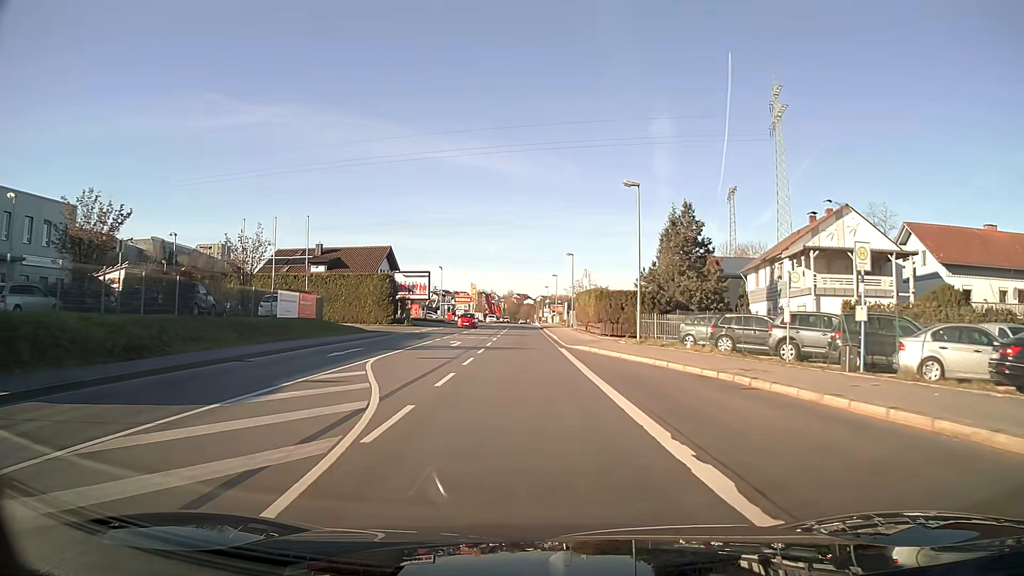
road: primary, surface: asphalt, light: Day
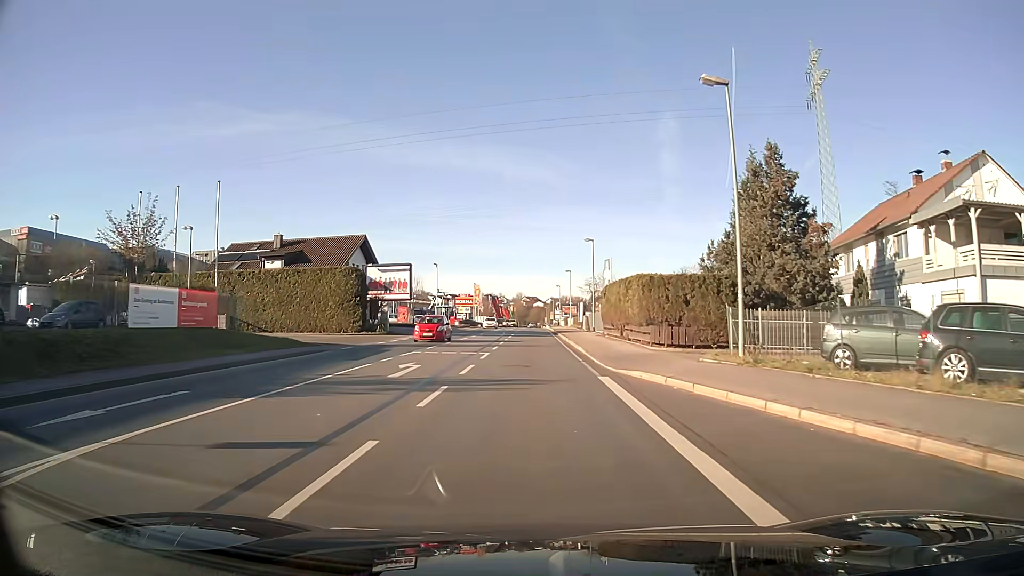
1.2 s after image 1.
(-0.1, +15.0) m; -1°
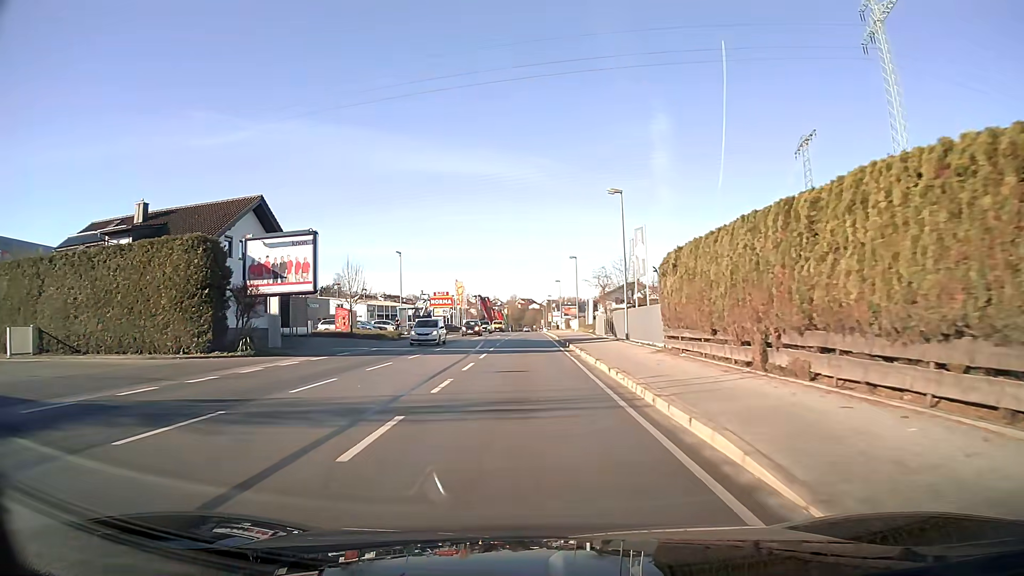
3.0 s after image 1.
(0.0, +22.6) m; 0°
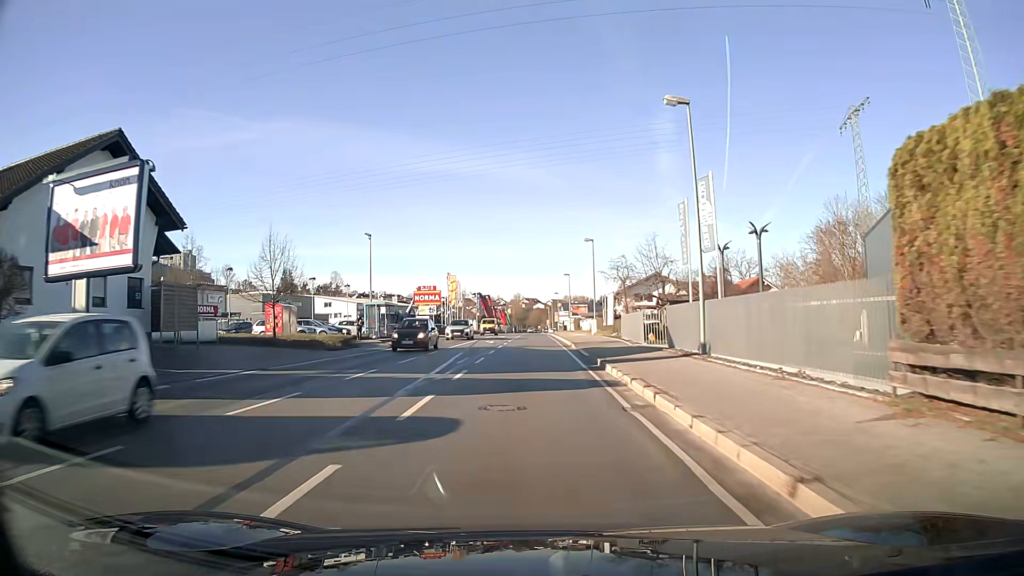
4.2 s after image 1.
(-0.1, +15.3) m; -1°
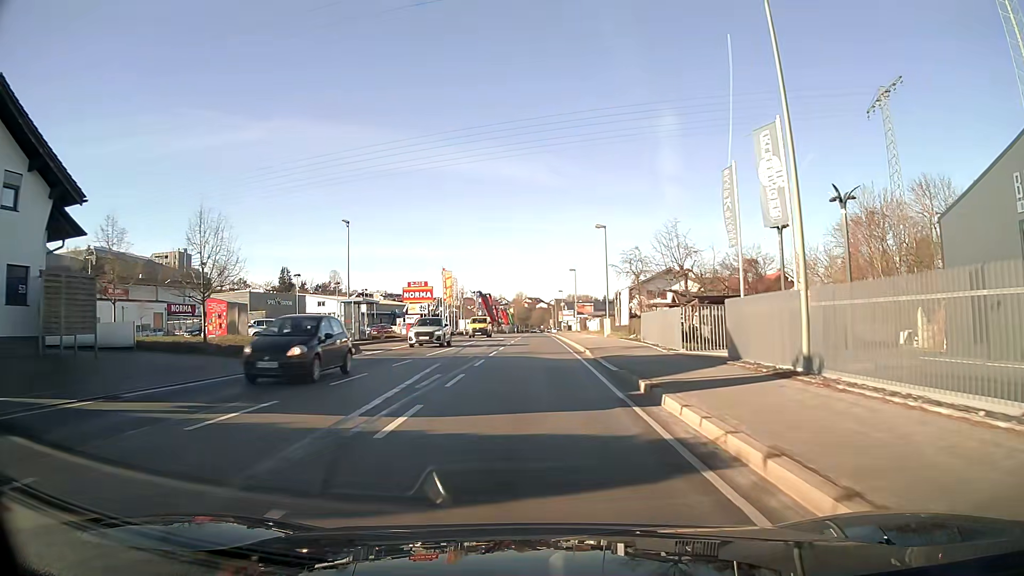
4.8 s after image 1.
(0.0, +7.7) m; 0°
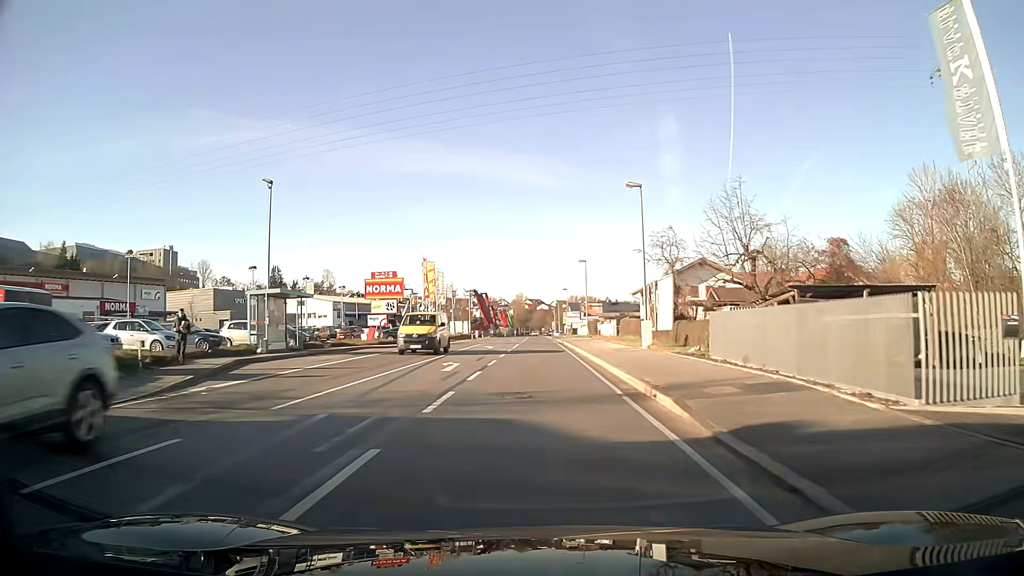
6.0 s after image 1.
(0.0, +15.5) m; 0°
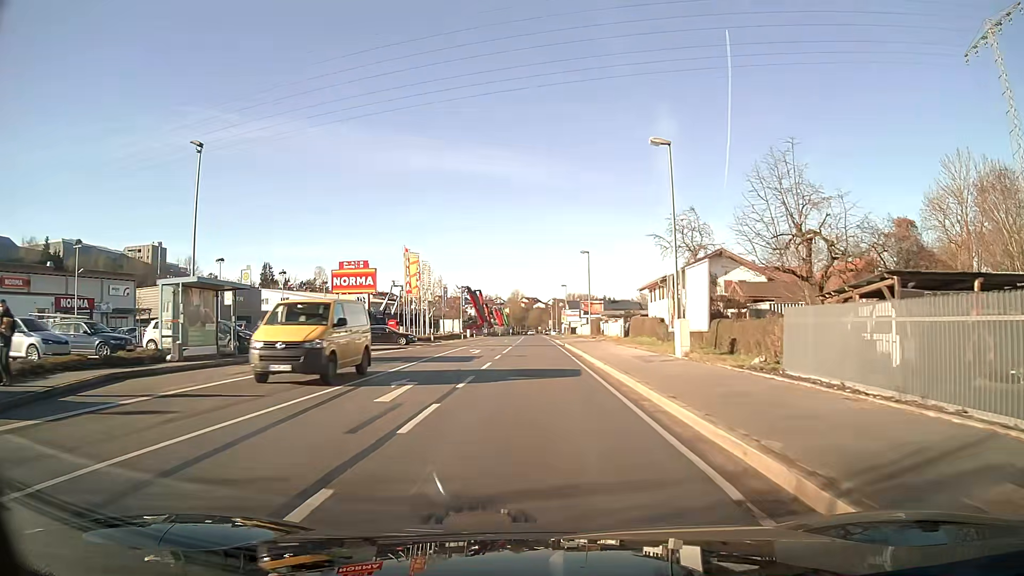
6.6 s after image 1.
(0.0, +7.8) m; 0°
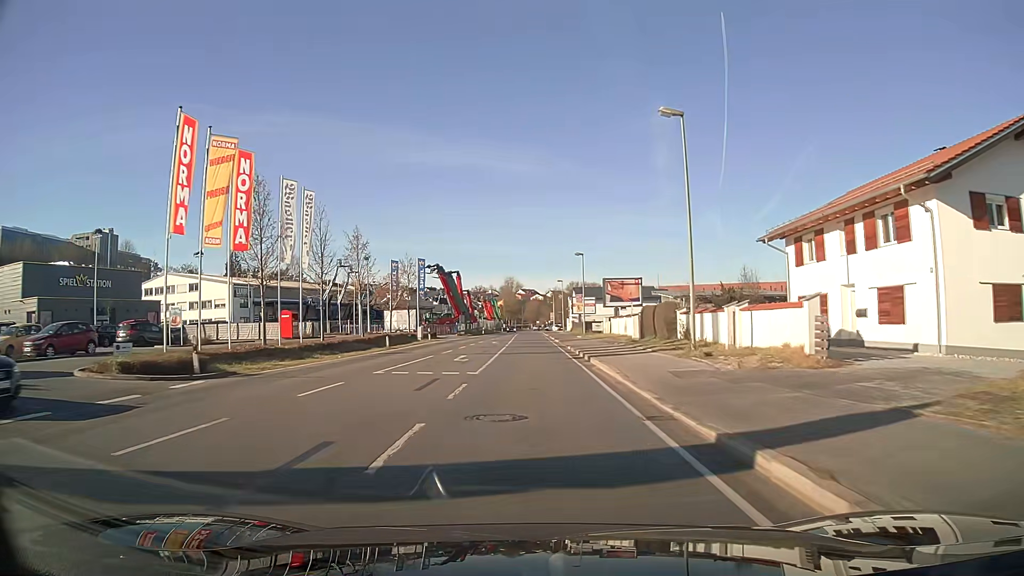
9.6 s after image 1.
(0.0, +40.1) m; 0°
